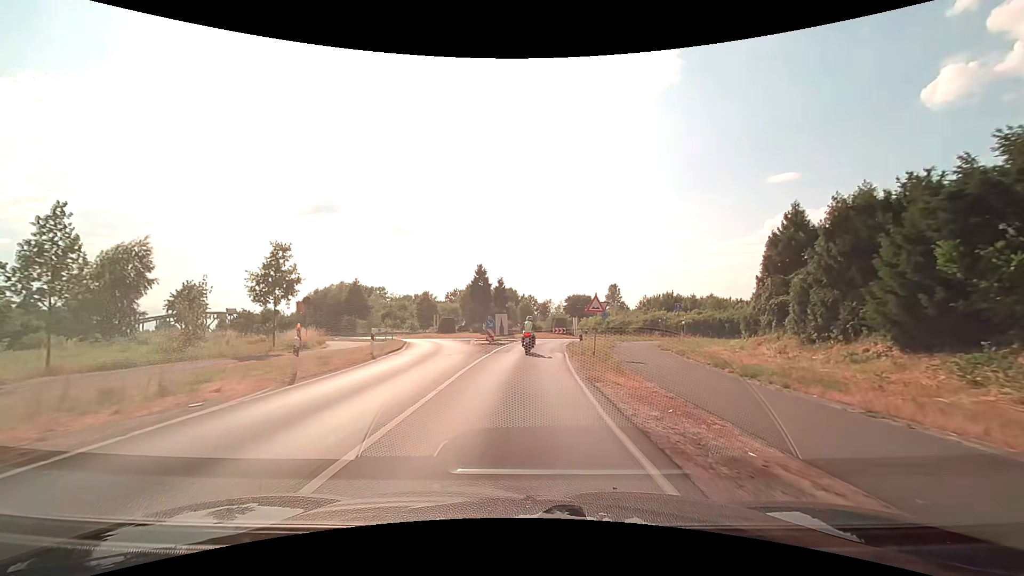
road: secondary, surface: asphalt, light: Day
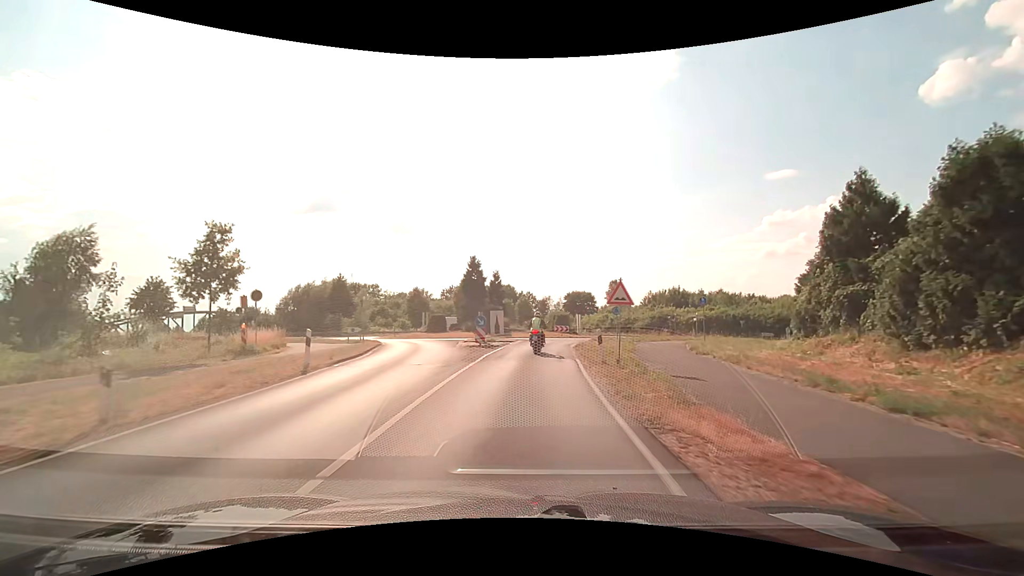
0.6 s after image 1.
(0.0, +5.7) m; 0°
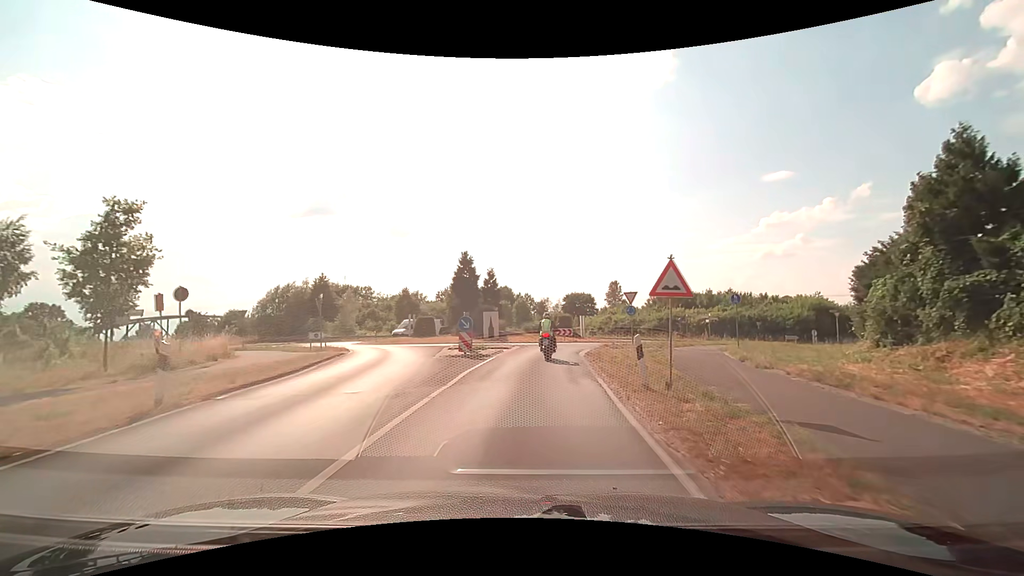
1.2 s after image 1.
(0.0, +5.5) m; 0°
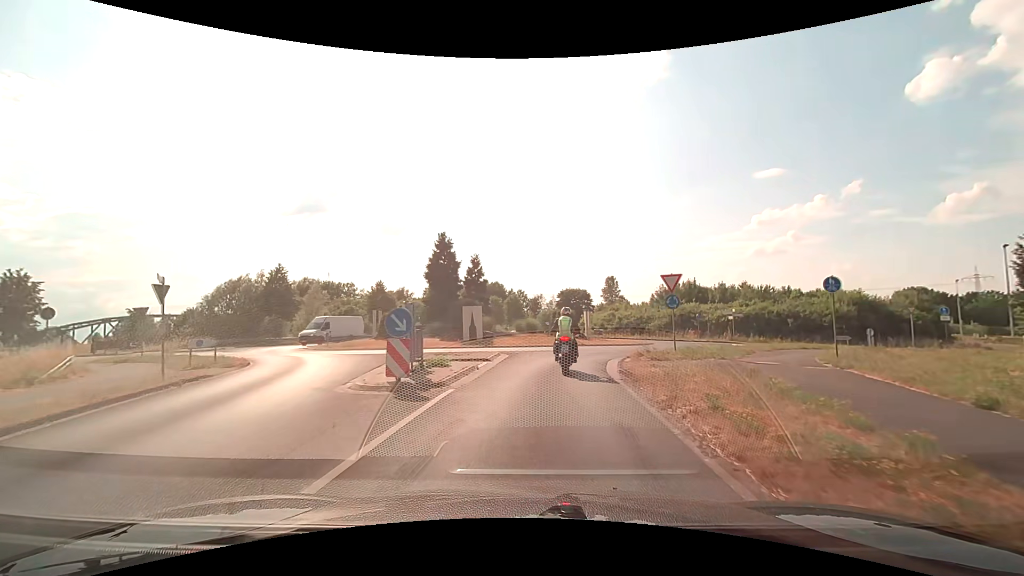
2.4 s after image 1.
(+0.1, +9.2) m; +1°
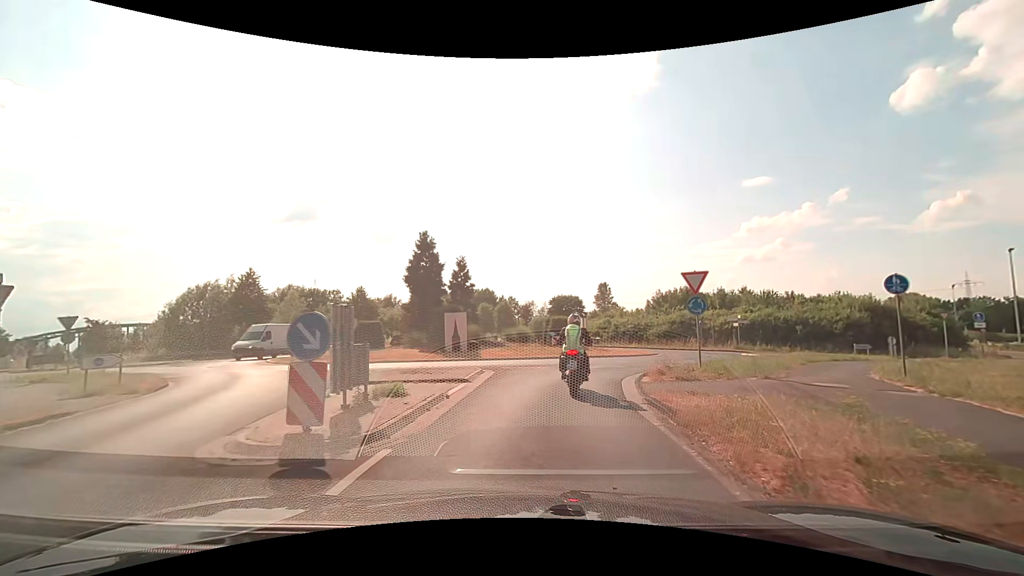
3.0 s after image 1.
(+0.1, +3.7) m; +1°
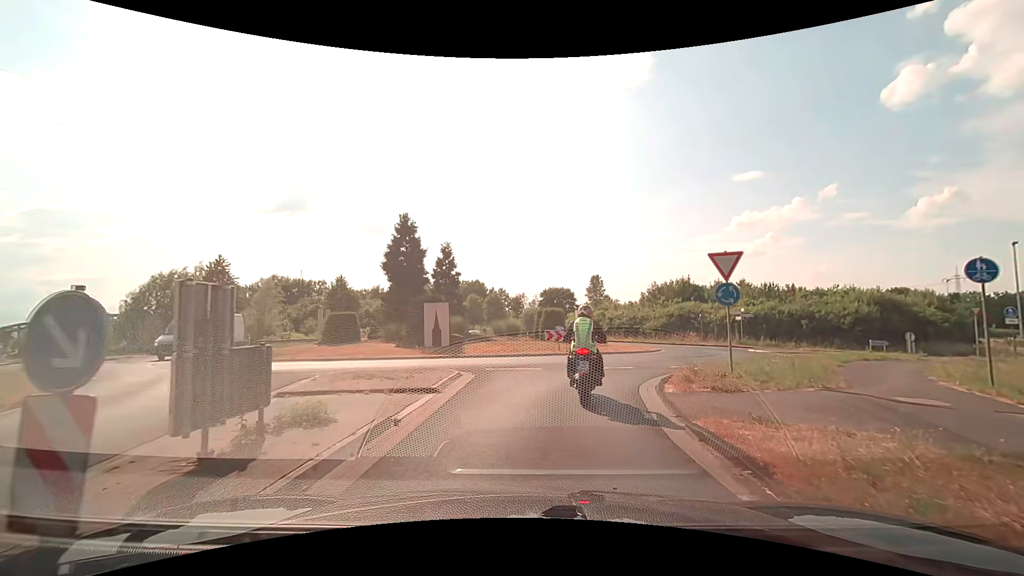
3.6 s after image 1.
(0.0, +3.1) m; 0°
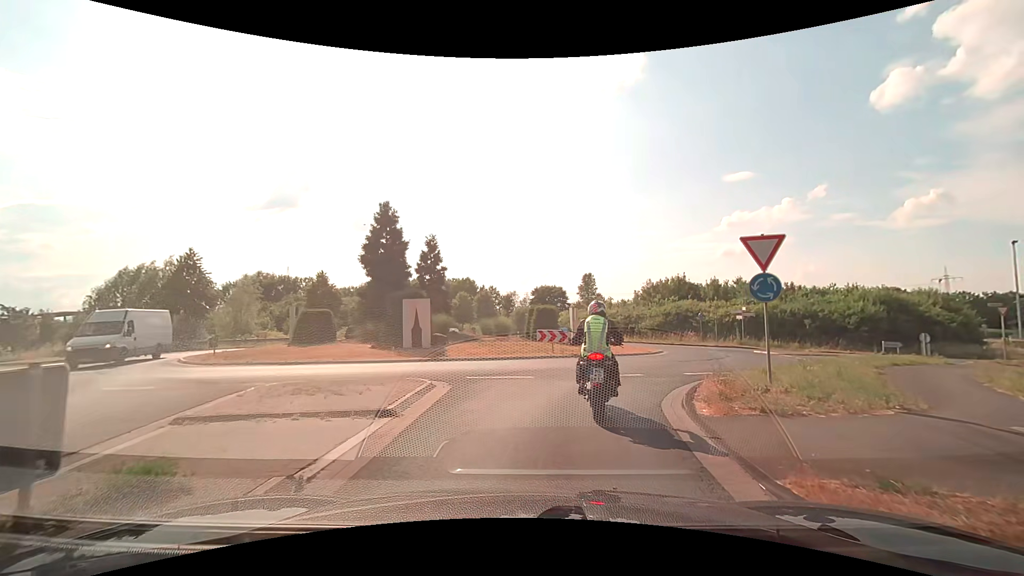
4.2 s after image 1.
(0.0, +2.4) m; +1°
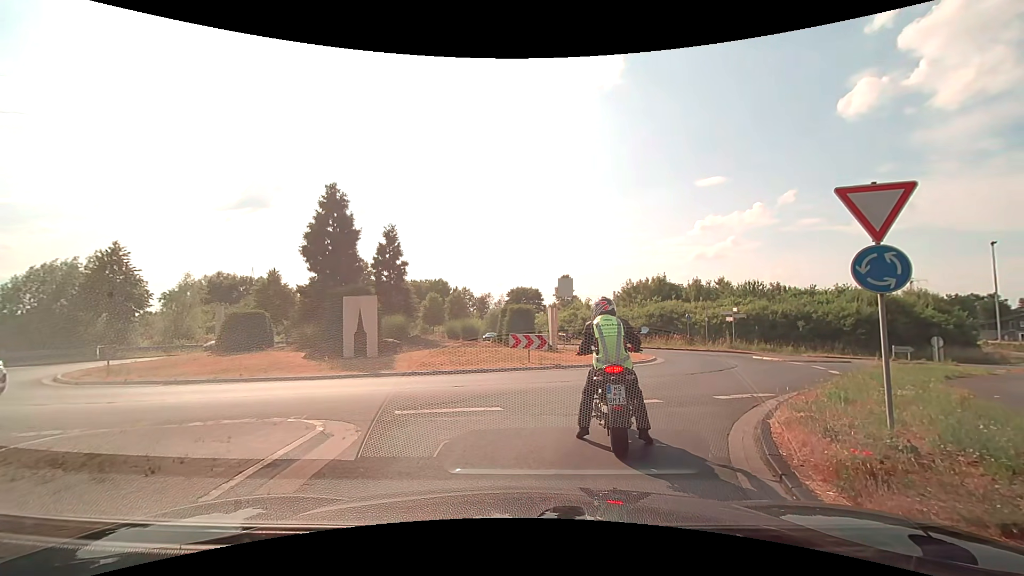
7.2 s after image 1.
(+0.1, +4.0) m; +2°
(+2, +10) (+6, +19) (+10, +28) (+7, +38) (+2, +46) (-3, +54) (-5, +64) (-5, +74) (-4, +84) (-2, +94) m
